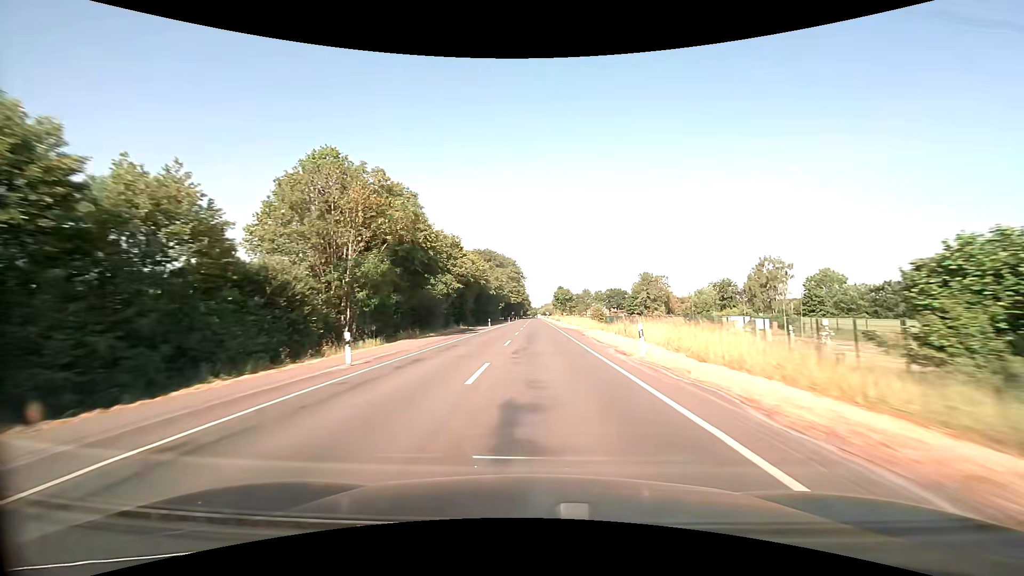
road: secondary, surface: asphalt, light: Day
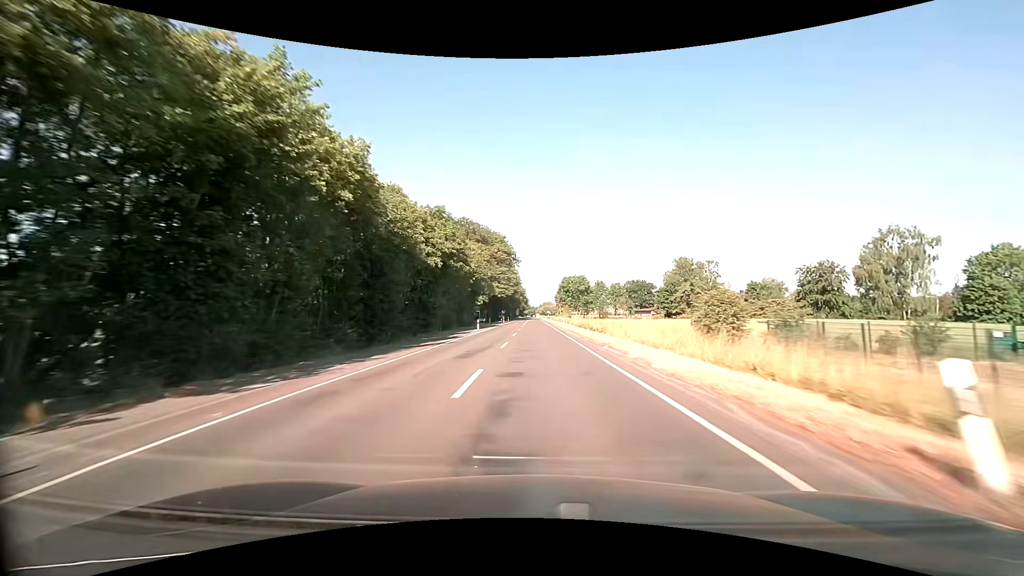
(-0.1, +61.8) m; 0°
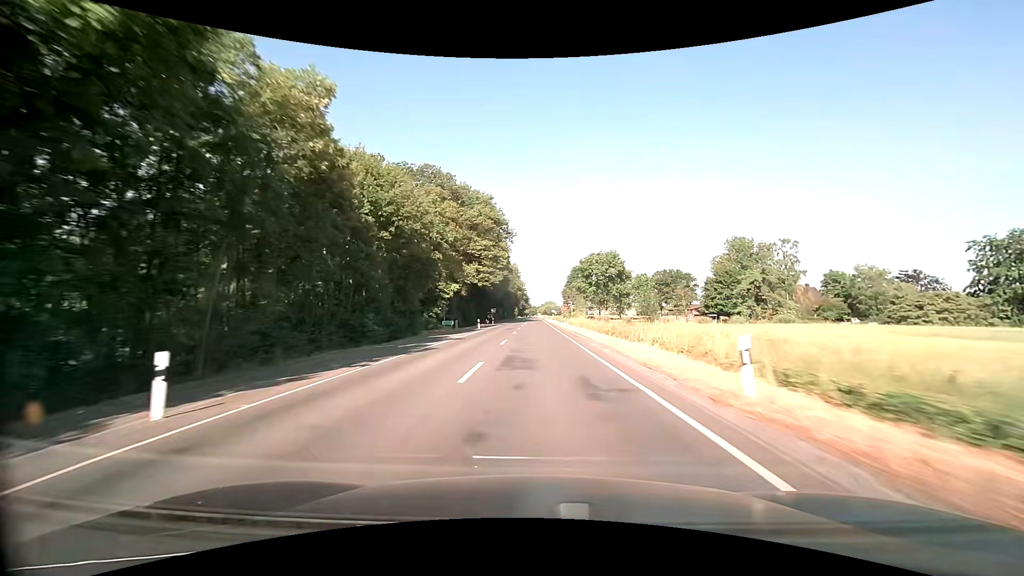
(+0.1, +46.5) m; 0°
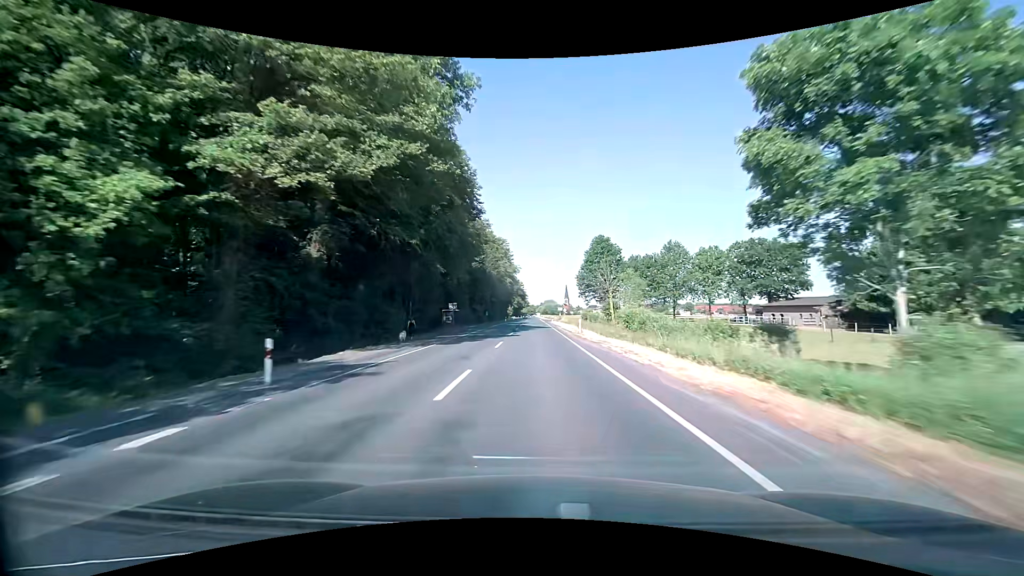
(-0.1, +62.1) m; 0°
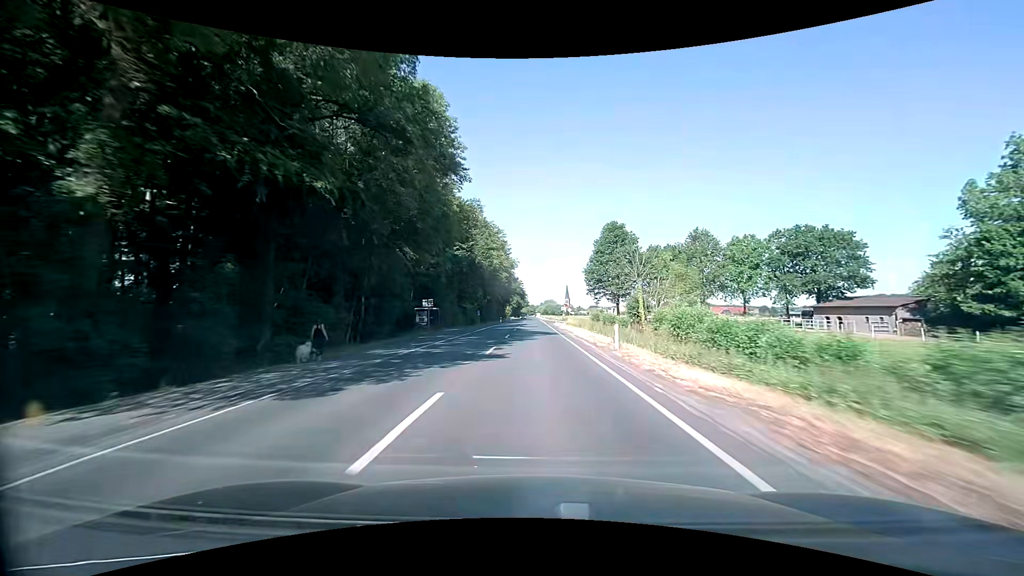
(0.0, +15.5) m; 0°
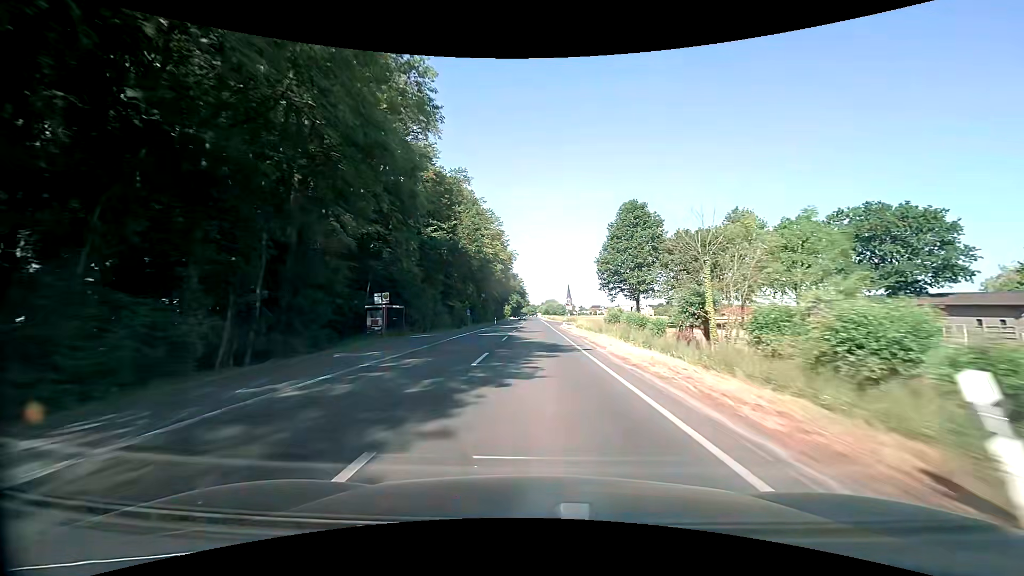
(0.0, +15.5) m; 0°
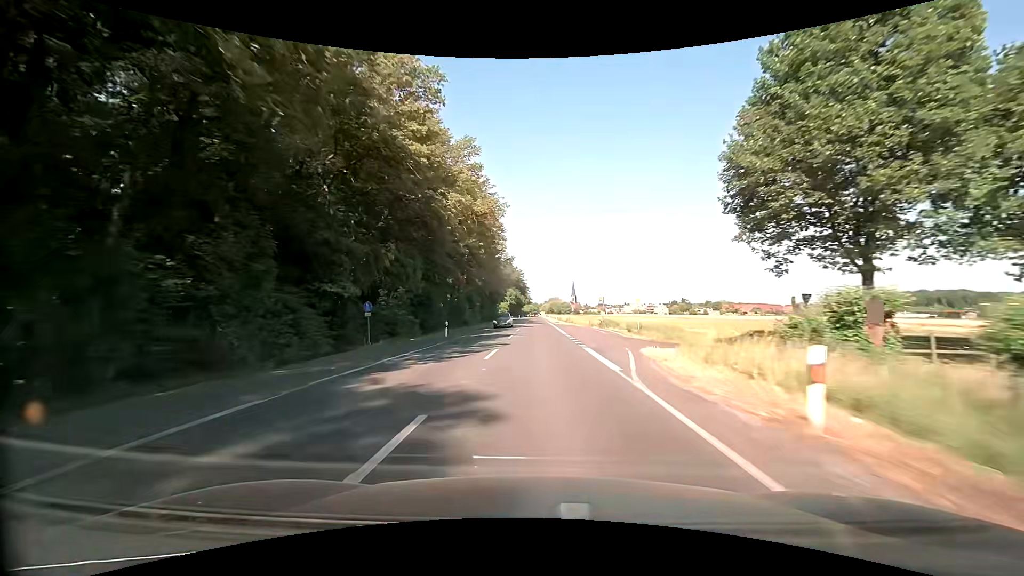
(-0.1, +46.5) m; 0°
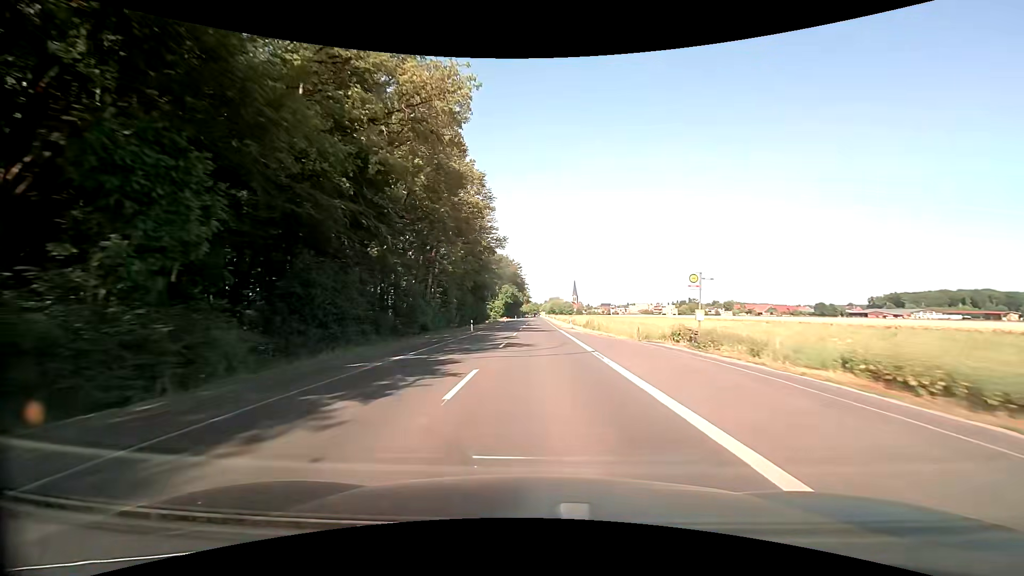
(+0.1, +31.0) m; 0°
(0, +10) (0, +20) (0, +30) (0, +40) (0, +50) (0, +60) (0, +70) (0, +80) (0, +90) (0, +100) m
